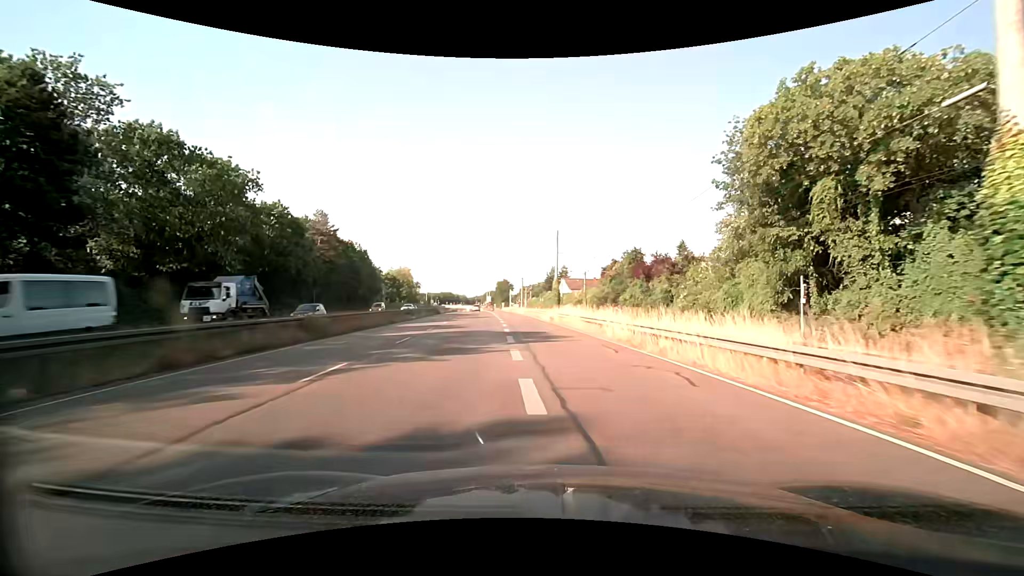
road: trunk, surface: asphalt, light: Day
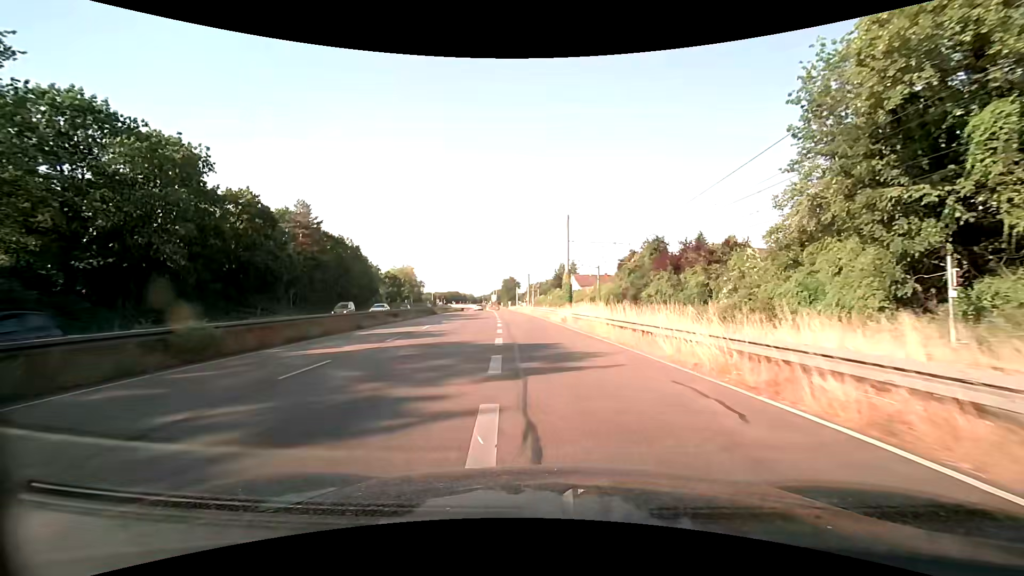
(-0.1, +8.6) m; -1°
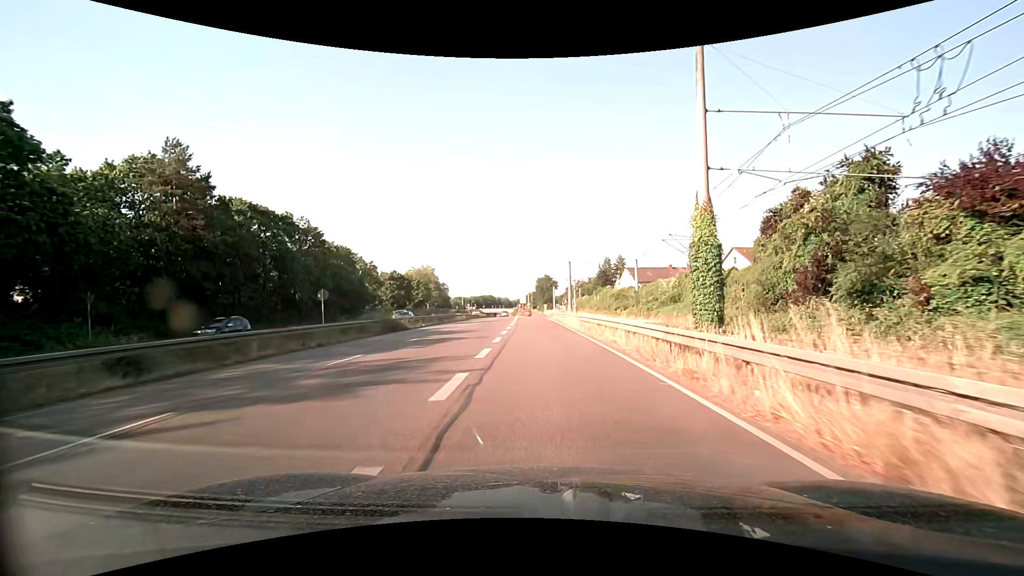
(-1.5, +32.1) m; -4°
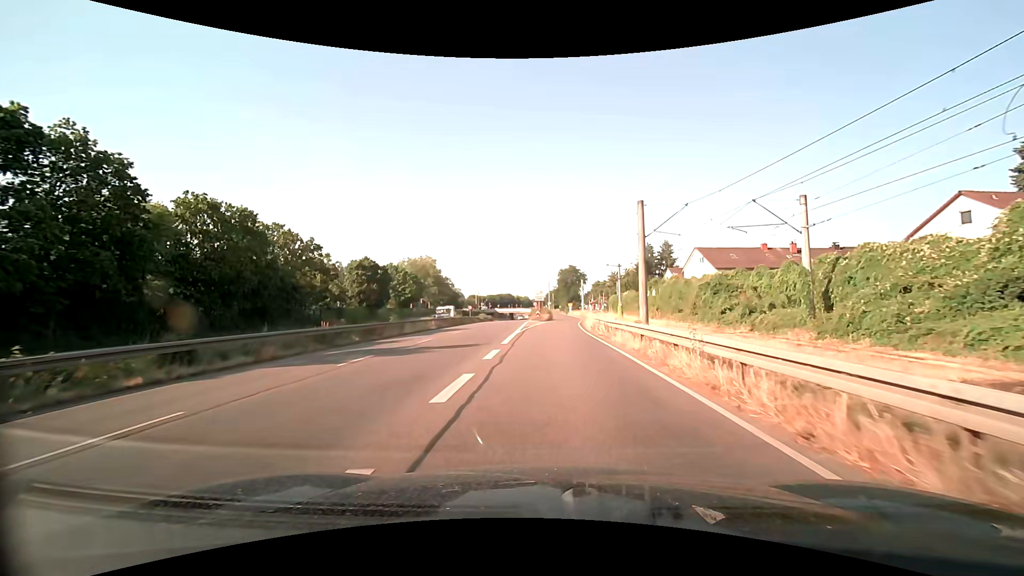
(-0.9, +35.8) m; -3°
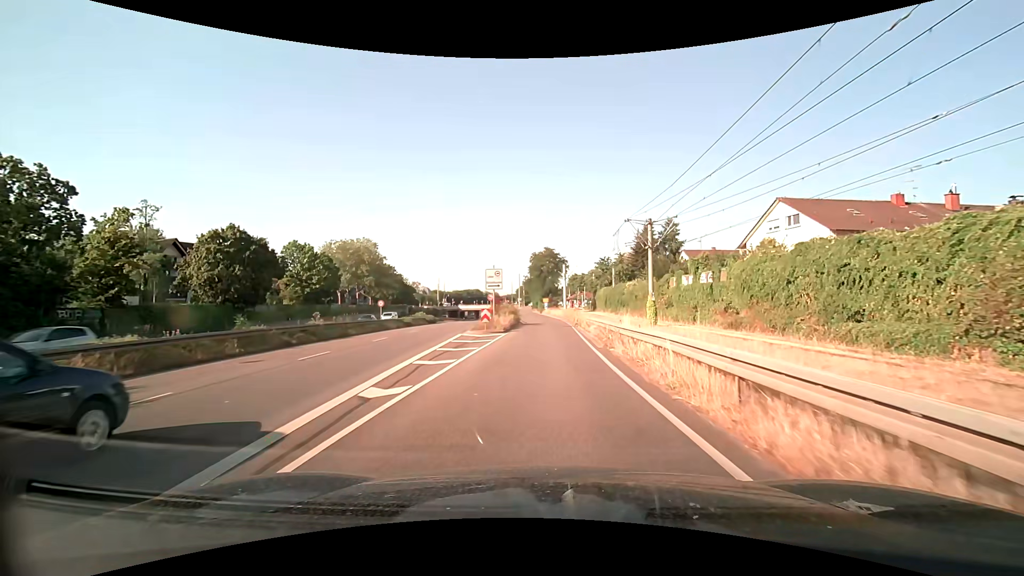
(+0.8, +33.6) m; +3°
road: trunk_link
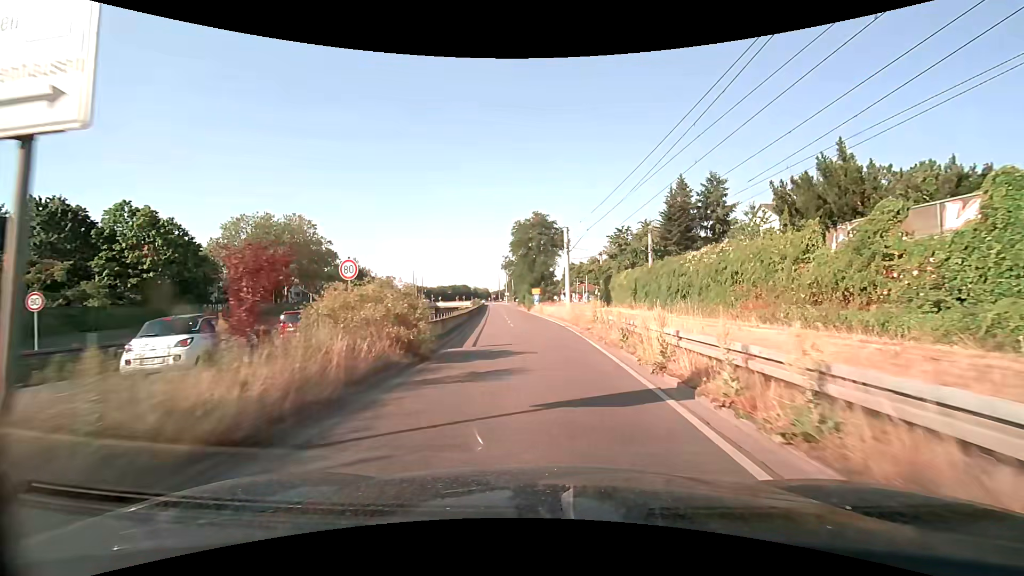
(+0.3, +32.7) m; +1°
(0, +10) (0, +20) (0, +30) (-1, +40) (-2, +50) (-3, +60) (-5, +70) (-6, +80) (-7, +90) (-8, +100) m
